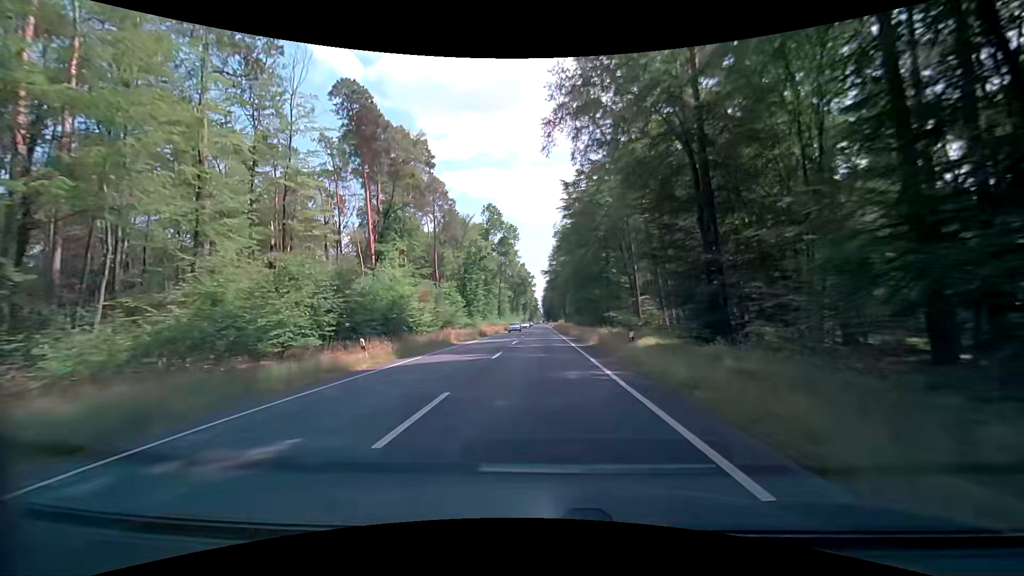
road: primary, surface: asphalt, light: Day
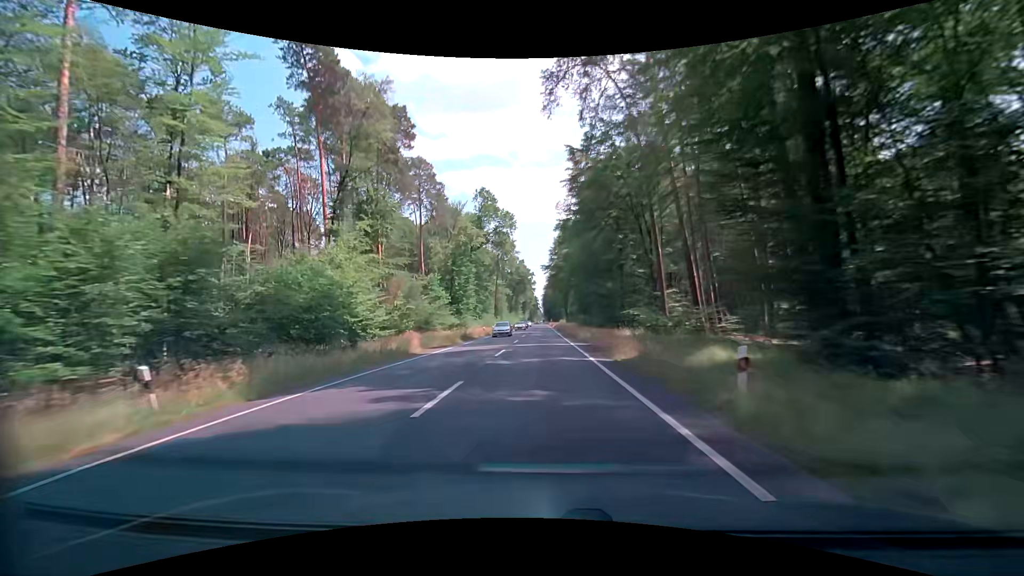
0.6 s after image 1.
(0.0, +10.8) m; 0°
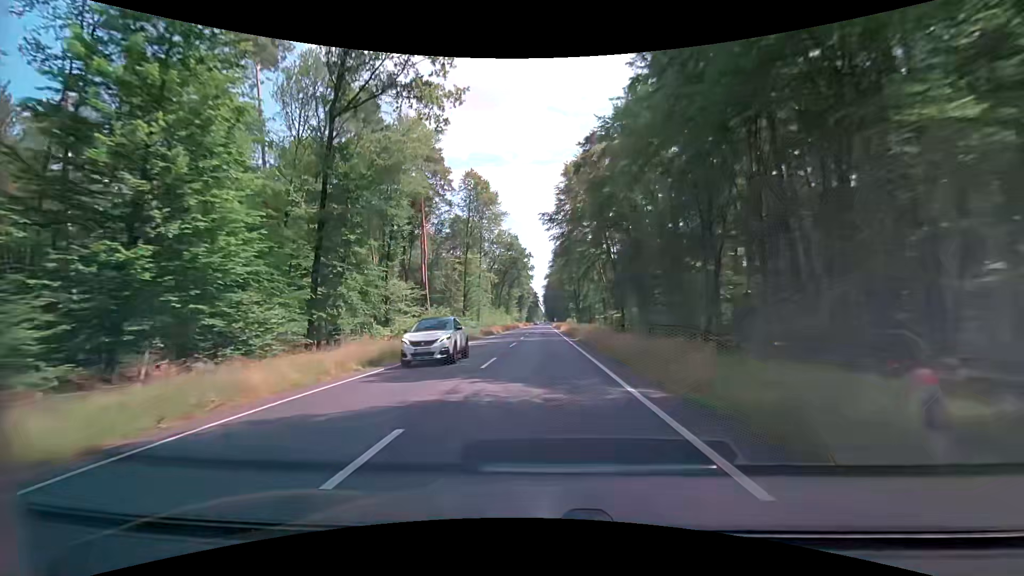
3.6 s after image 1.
(-0.2, +53.8) m; 0°
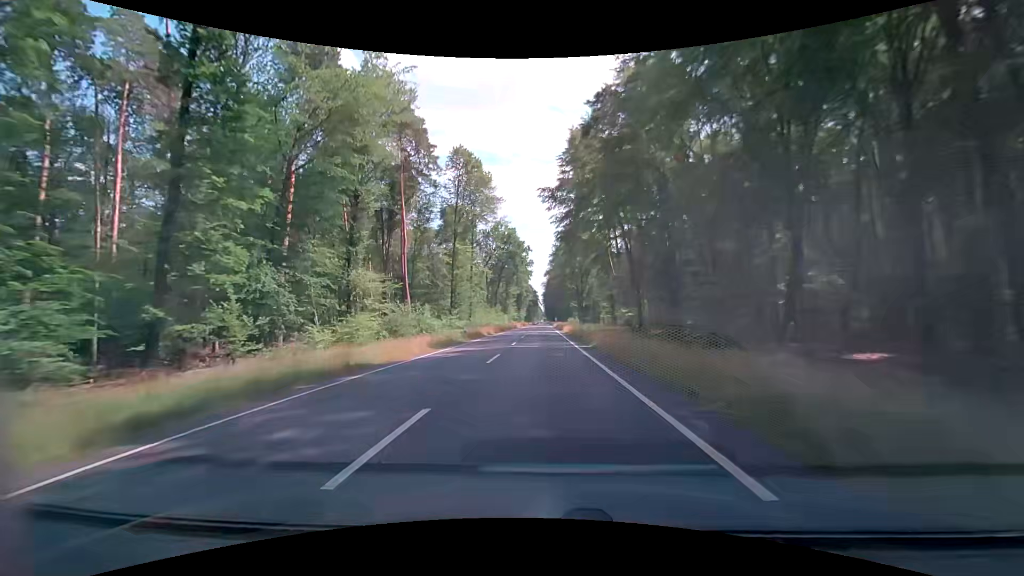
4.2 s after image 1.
(0.0, +10.8) m; 0°
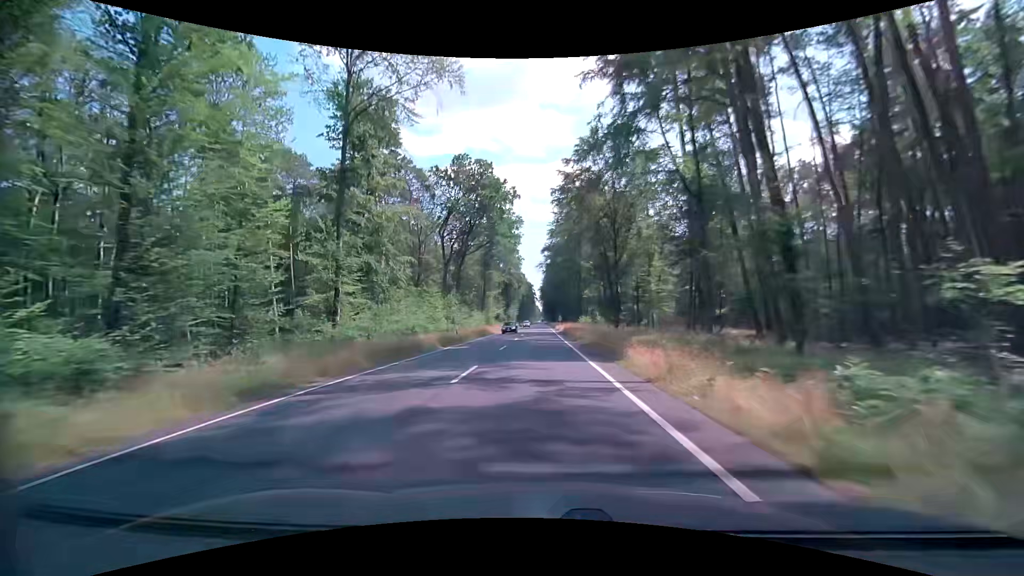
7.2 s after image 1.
(-0.2, +53.9) m; 0°
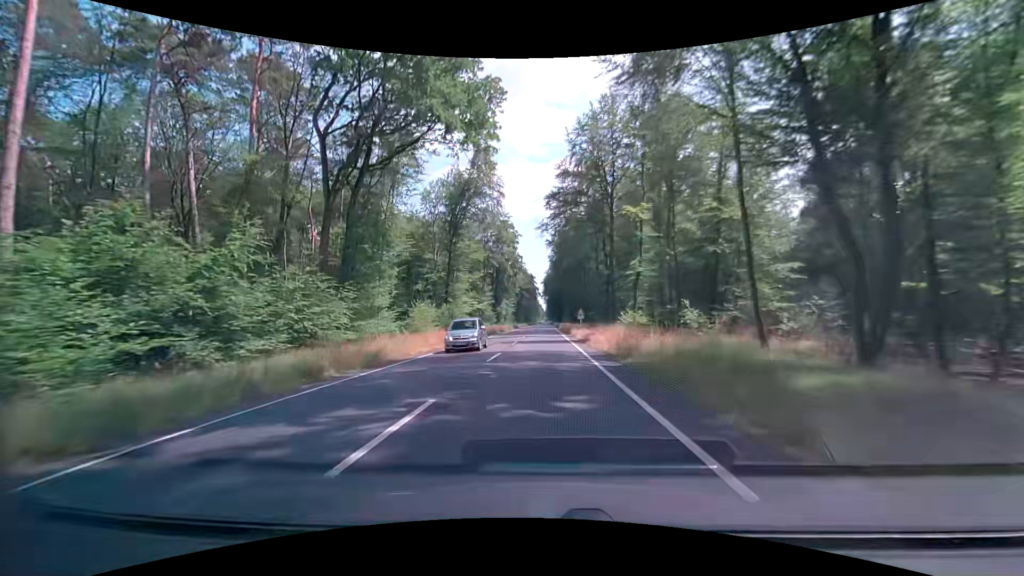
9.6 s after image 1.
(-0.1, +43.1) m; 0°
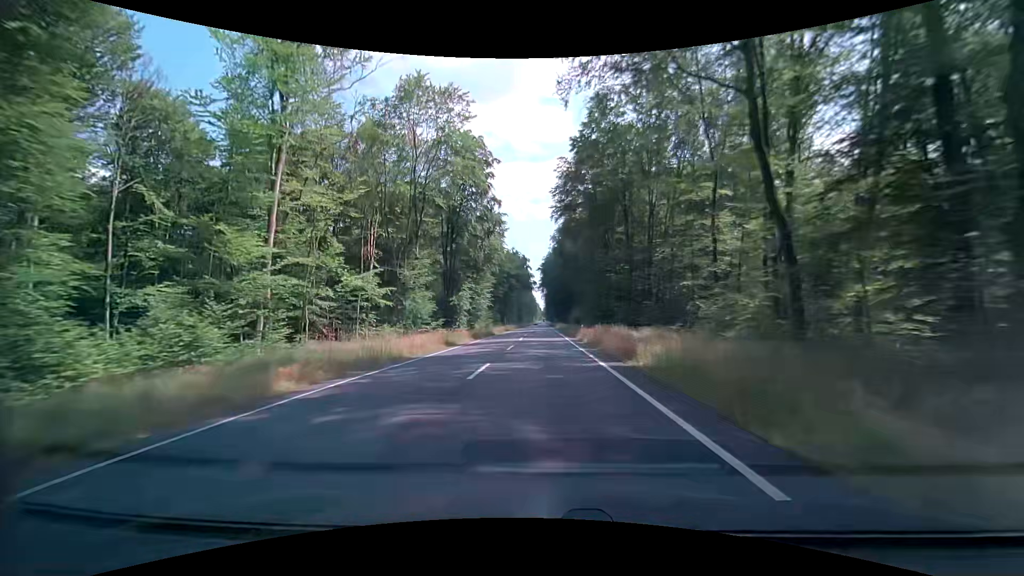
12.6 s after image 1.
(-0.1, +54.0) m; 0°
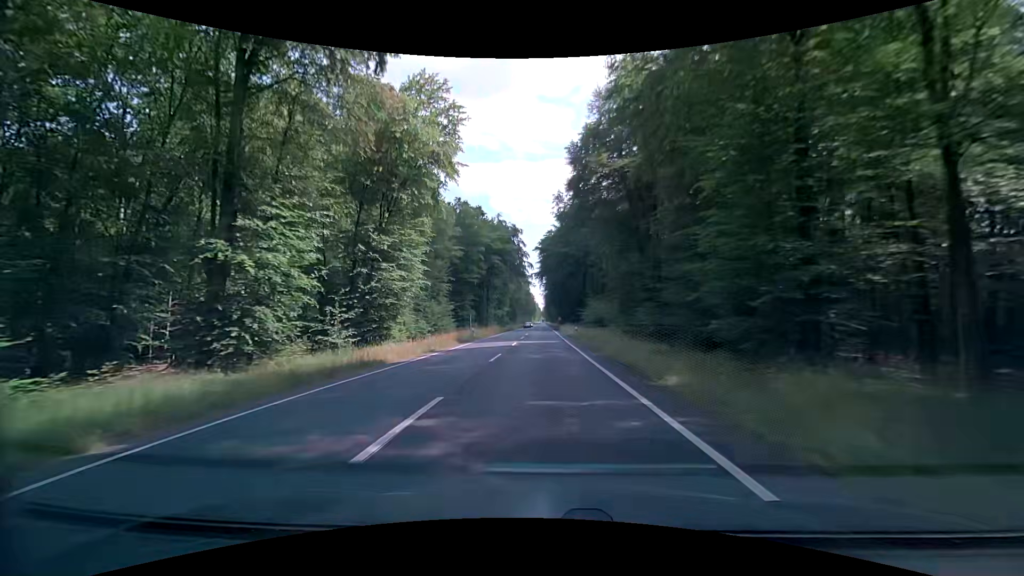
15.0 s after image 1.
(+0.2, +43.3) m; 0°
(0, +10) (0, +20) (0, +30) (0, +40) (0, +50) (0, +60) (0, +70) (0, +80) (0, +90) (0, +100) m
